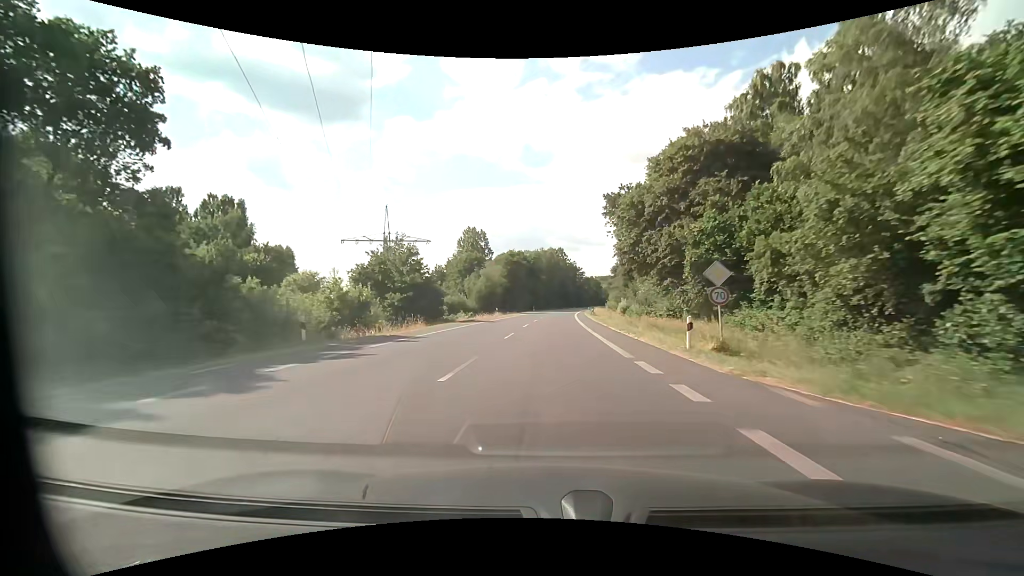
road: primary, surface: asphalt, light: Day
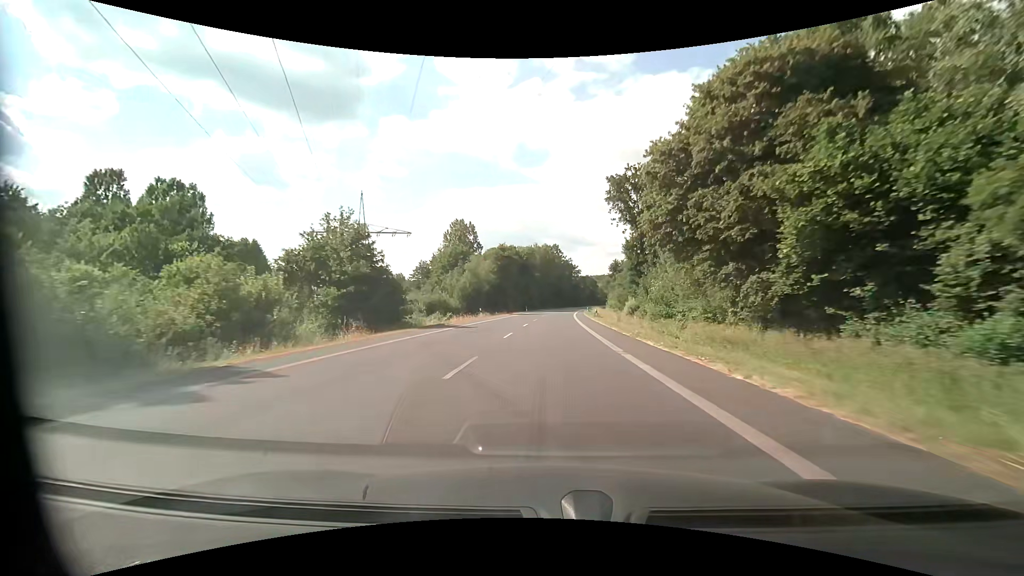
(0.0, +11.6) m; +1°
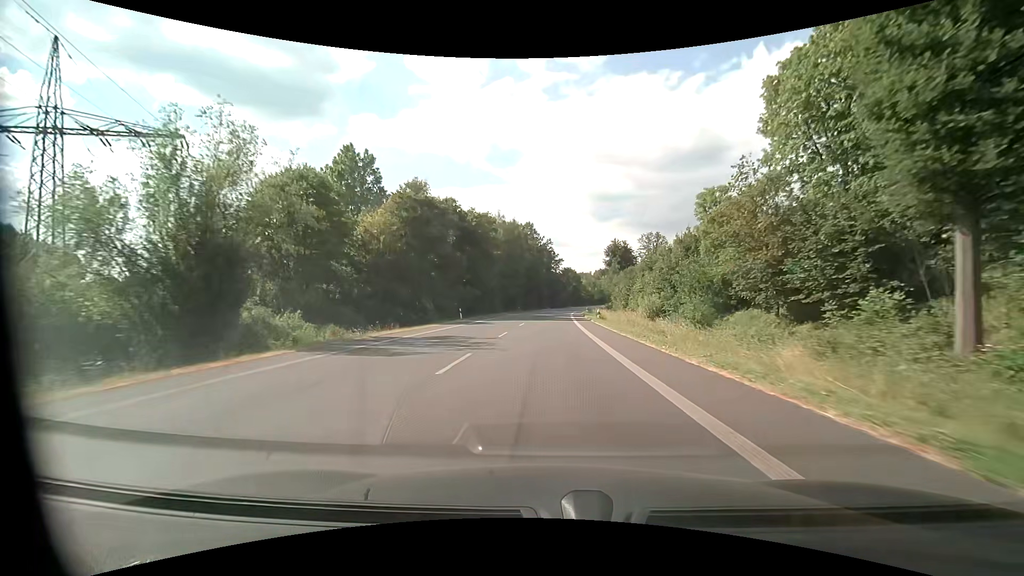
(+1.3, +58.2) m; +3°
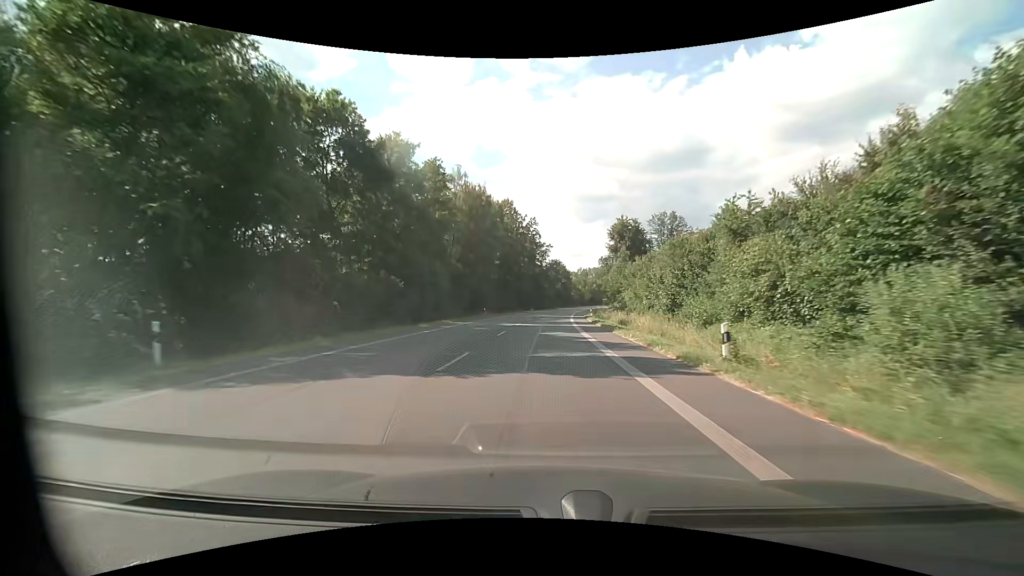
(+0.5, +34.8) m; +2°
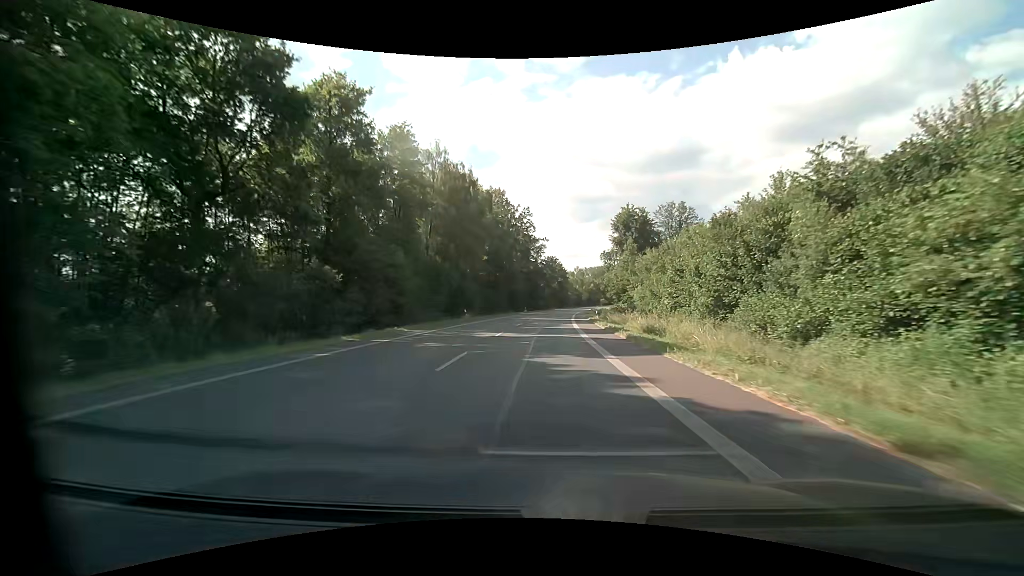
(+0.1, +11.6) m; +1°
(0, +10) (0, +20) (0, +30) (+1, +40) (+1, +50) (+1, +60) (+2, +70) (+3, +80) (+3, +90) (+4, +100) m
